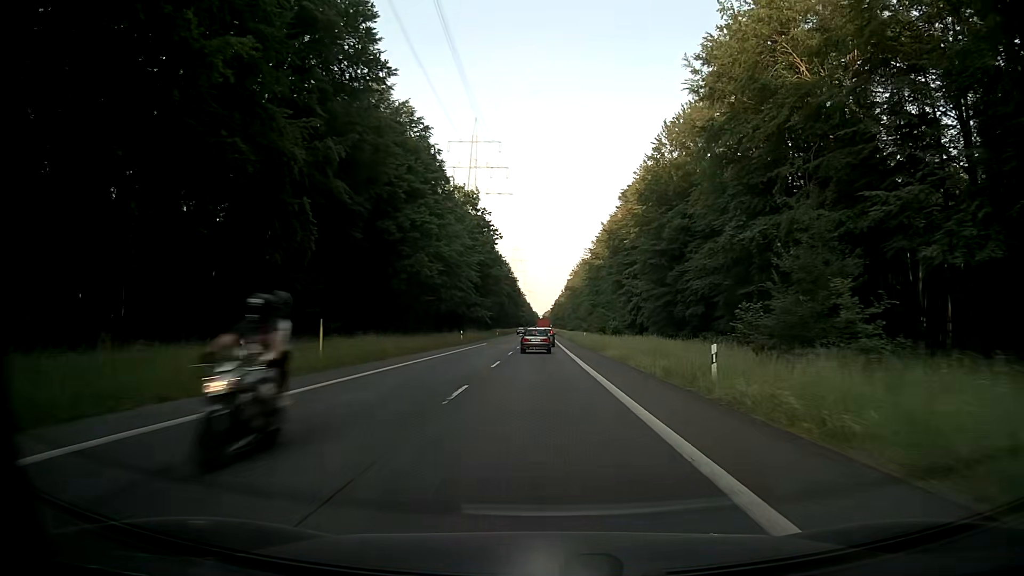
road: secondary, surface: asphalt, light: Day
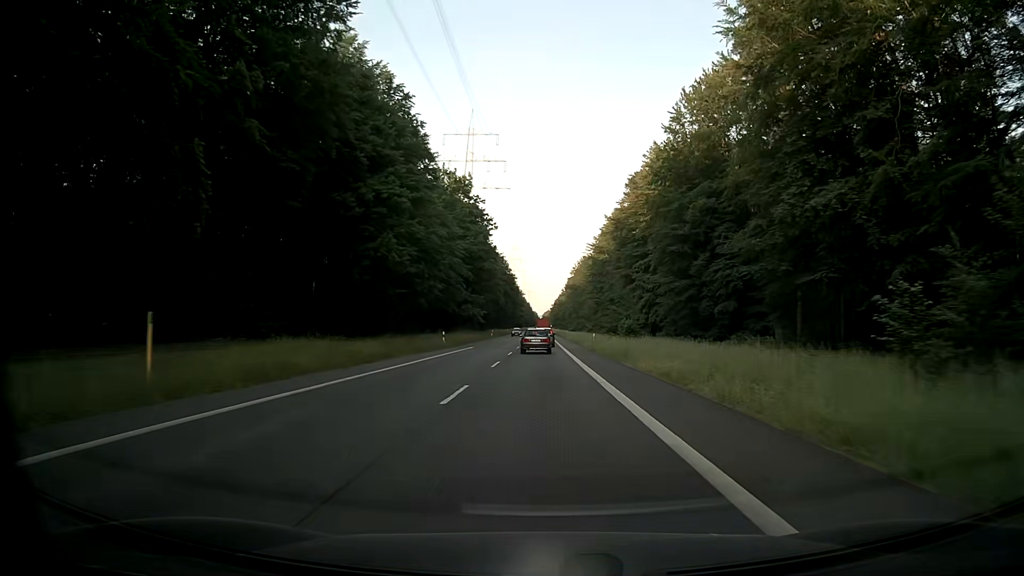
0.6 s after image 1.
(0.0, +11.9) m; 0°
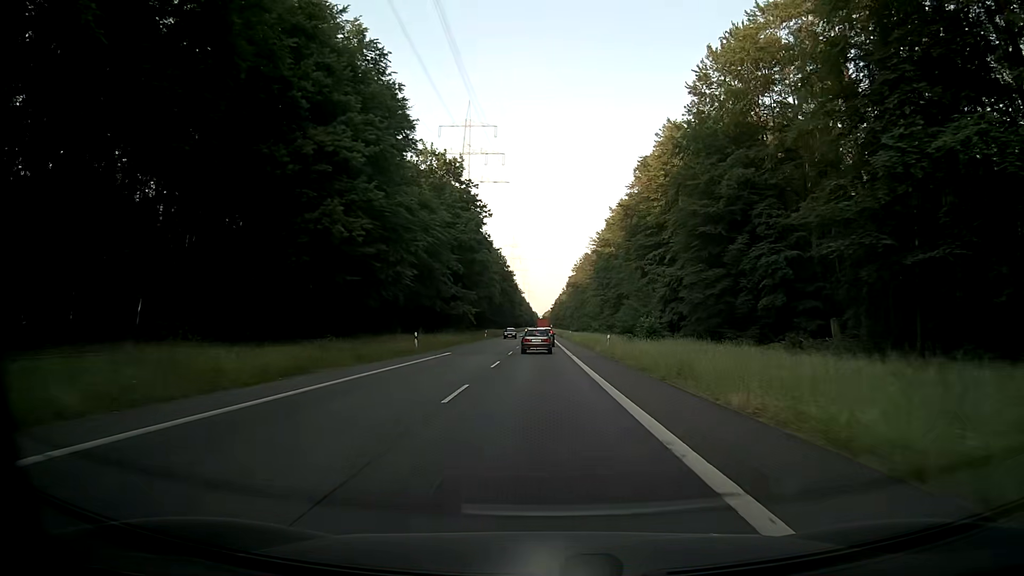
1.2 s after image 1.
(0.0, +11.9) m; 0°
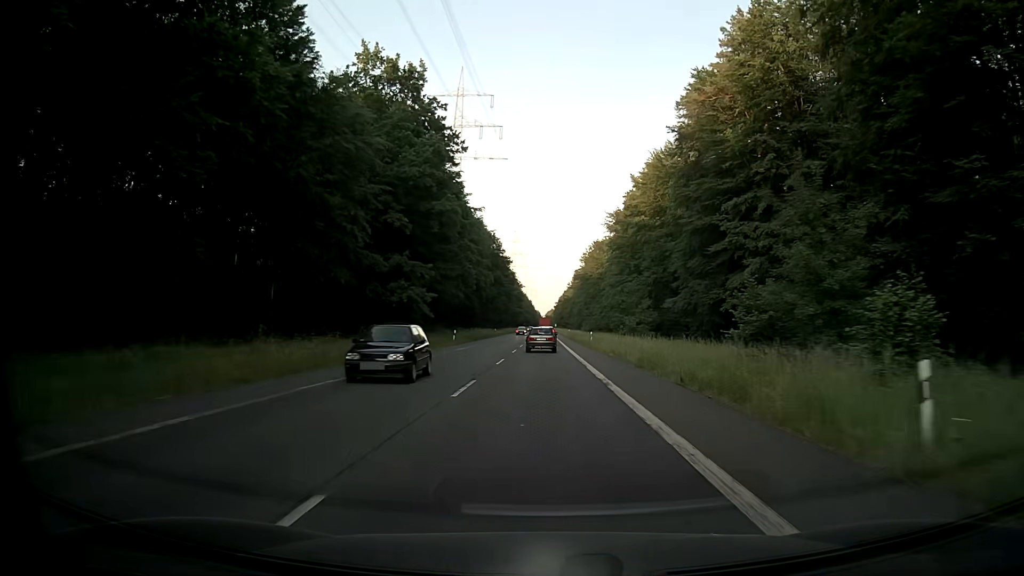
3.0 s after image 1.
(-0.2, +35.4) m; 0°
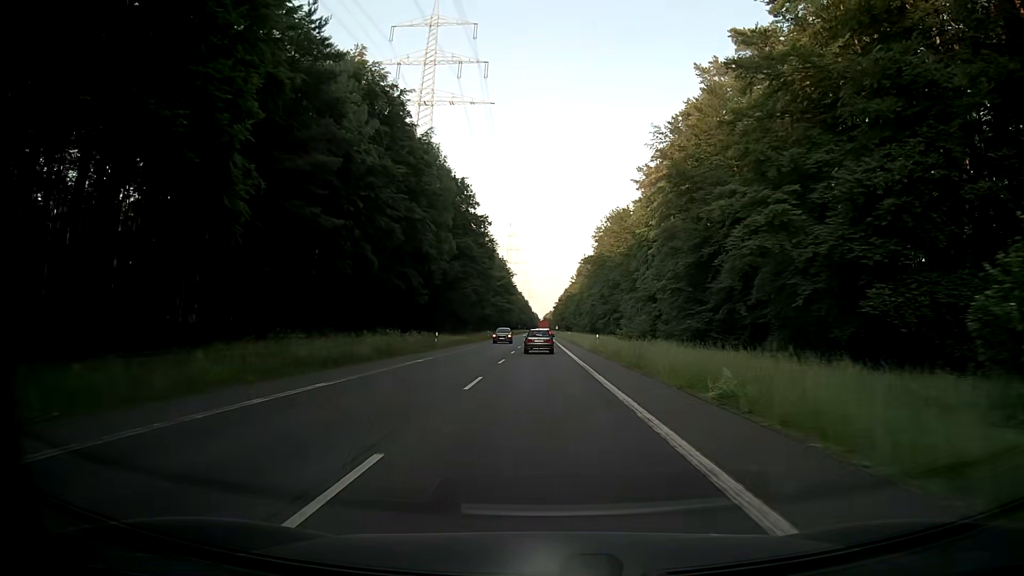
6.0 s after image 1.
(0.0, +58.1) m; 0°
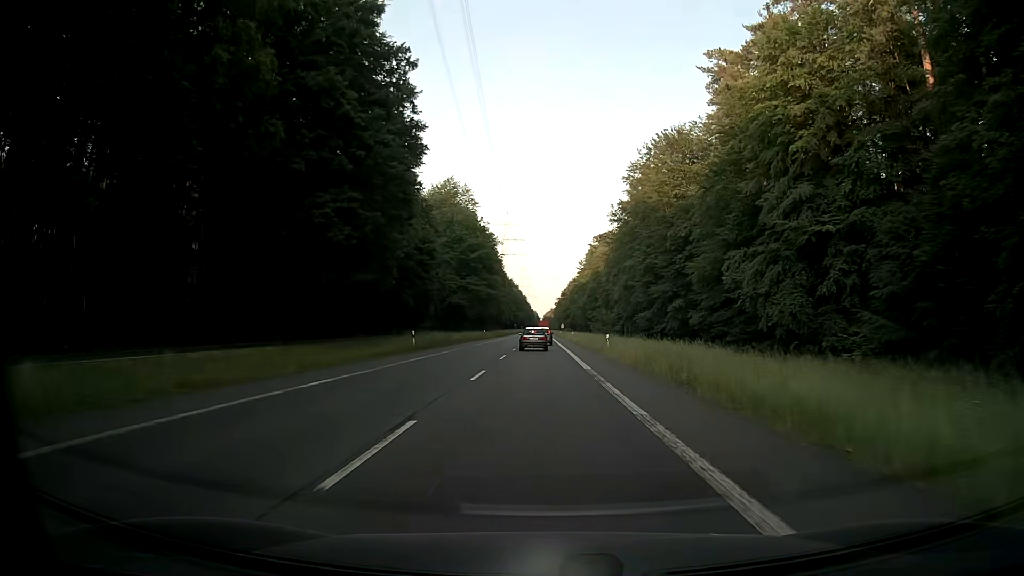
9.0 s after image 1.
(0.0, +57.6) m; 0°
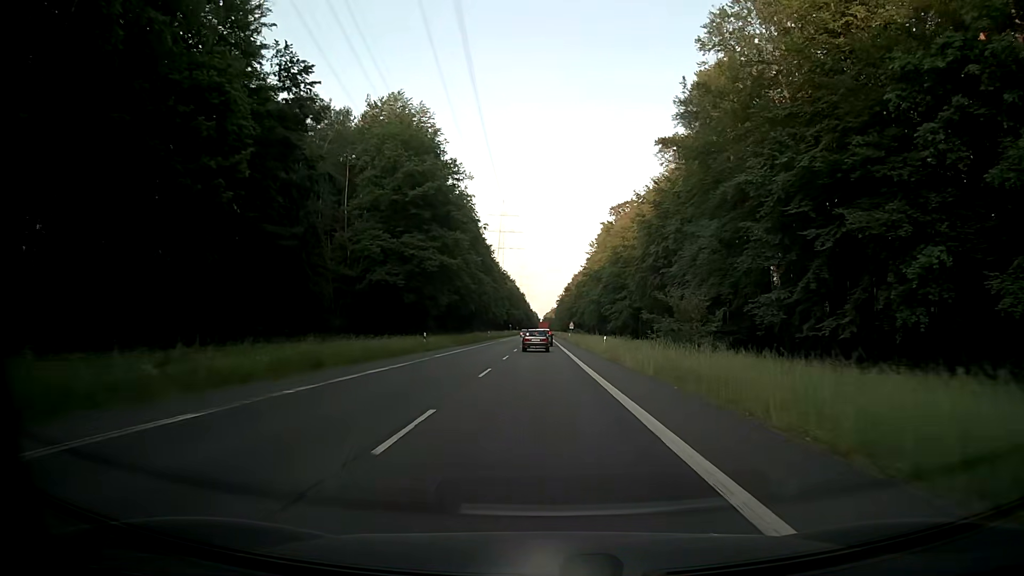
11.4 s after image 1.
(0.0, +46.4) m; 0°
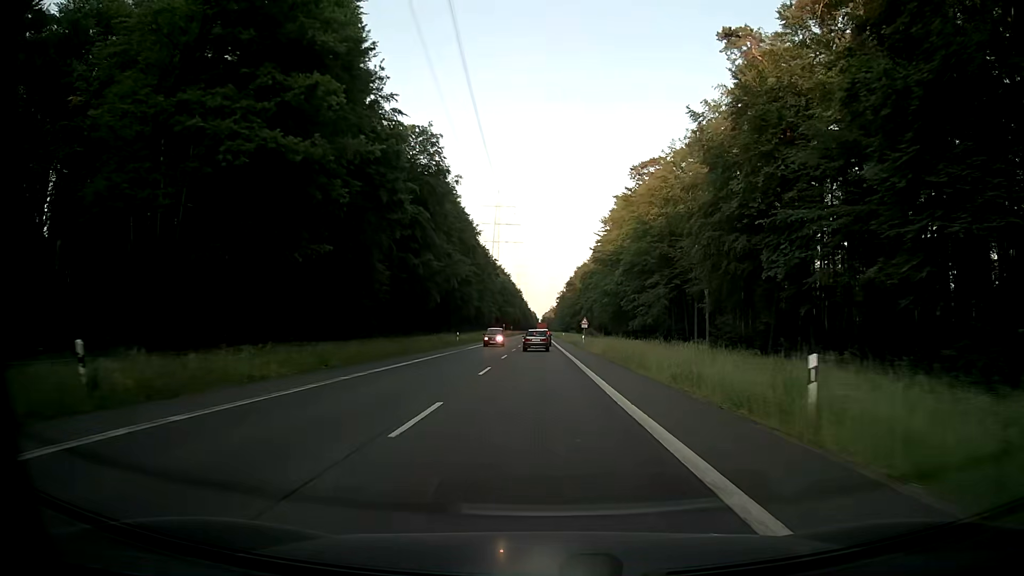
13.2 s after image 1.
(+0.2, +35.1) m; 0°
(0, +10) (0, +20) (0, +30) (0, +40) (0, +50) (0, +60) (0, +70) (0, +80) (0, +90) (0, +100) m
